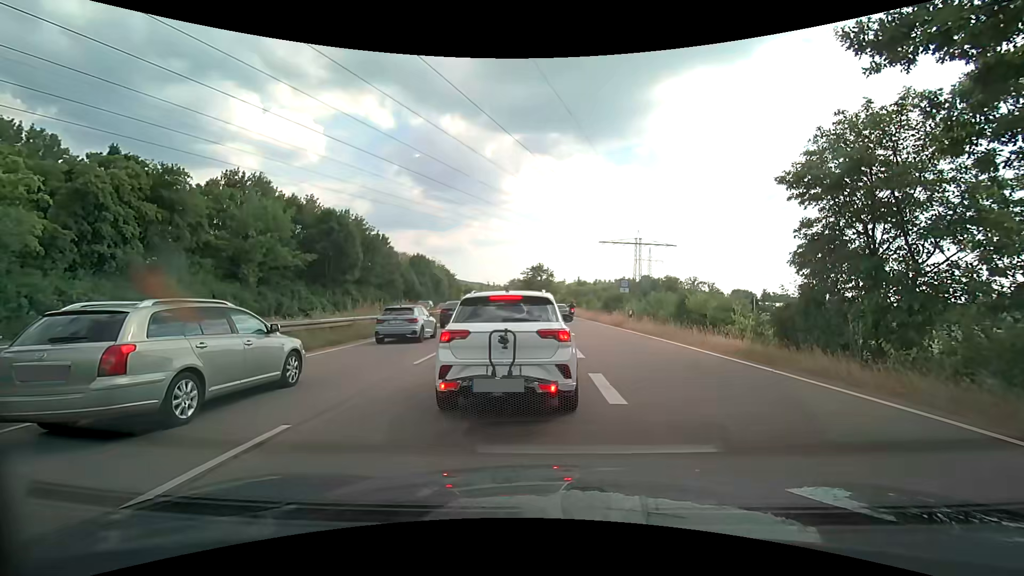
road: trunk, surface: asphalt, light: Day
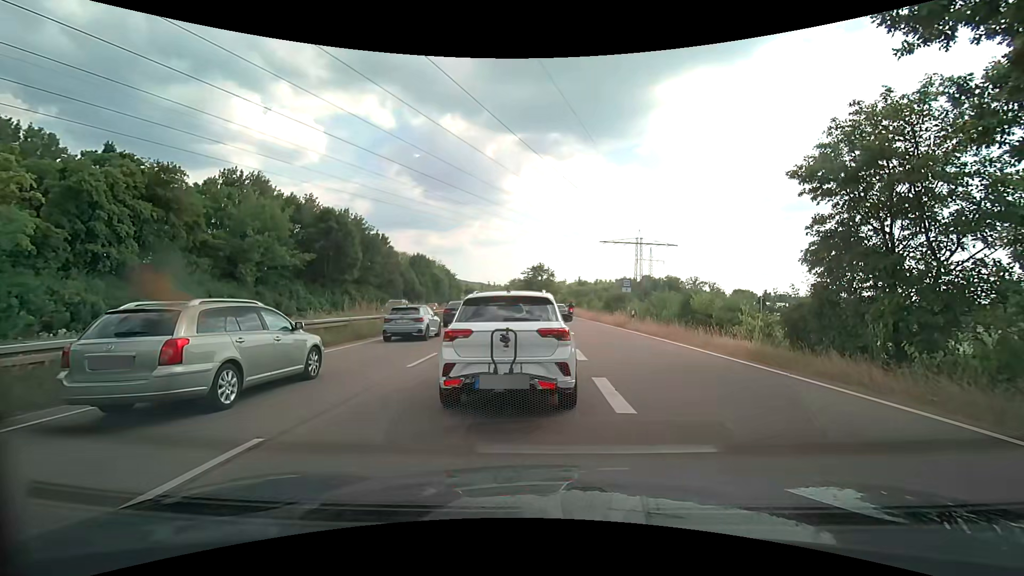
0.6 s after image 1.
(0.0, +0.6) m; 0°
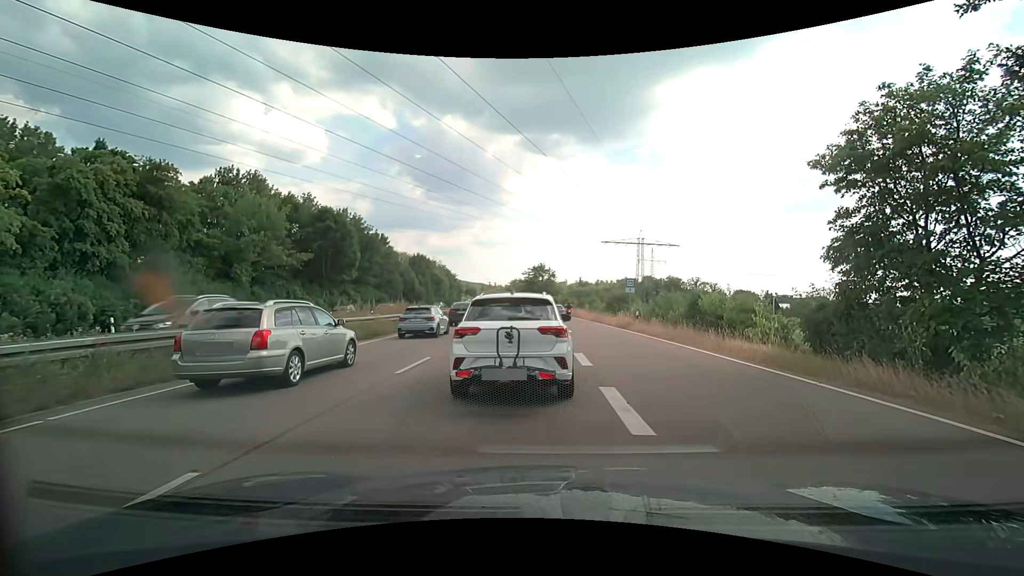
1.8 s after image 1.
(0.0, +1.0) m; 0°
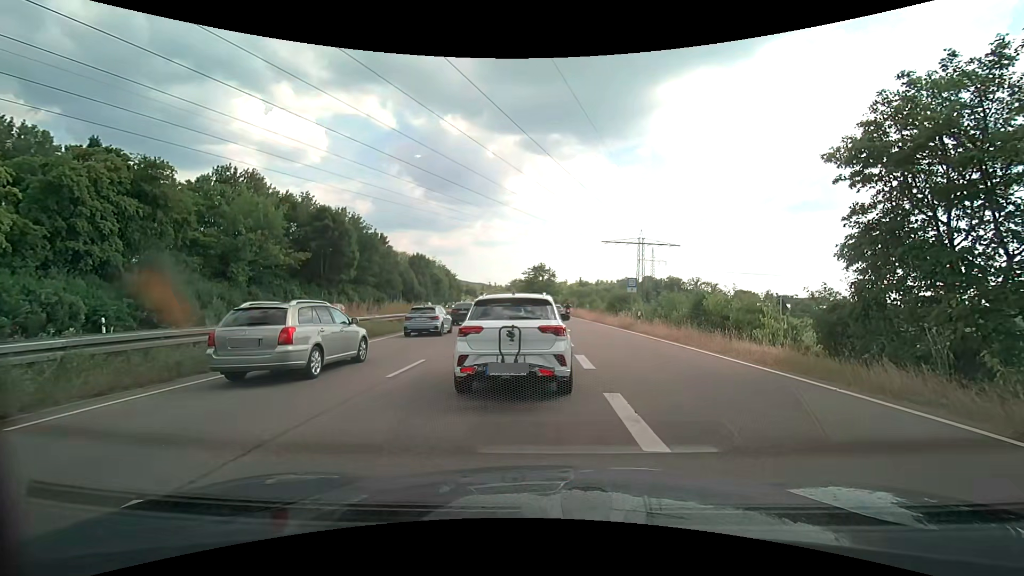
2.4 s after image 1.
(0.0, +0.6) m; 0°
